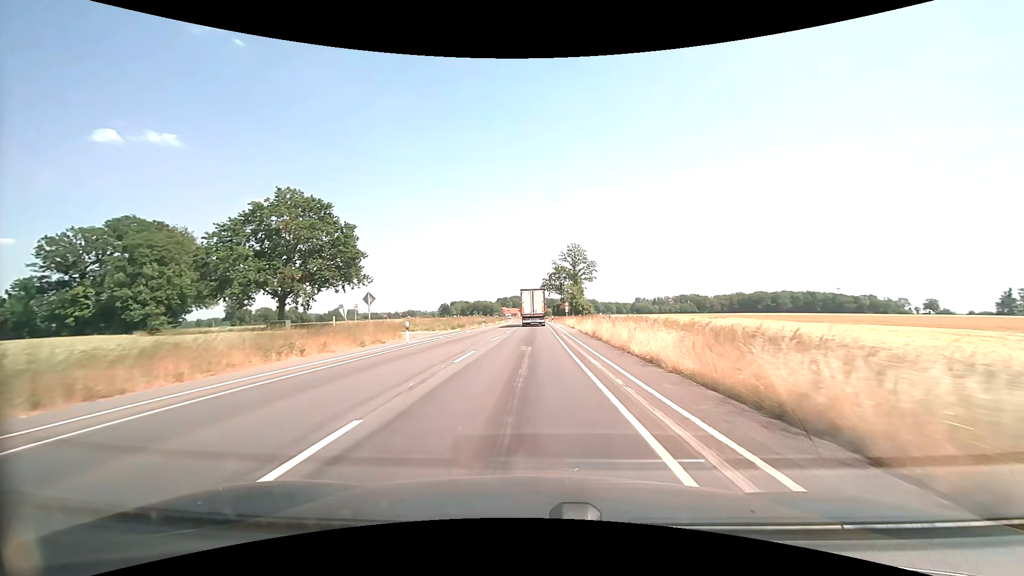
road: secondary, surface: asphalt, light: Day
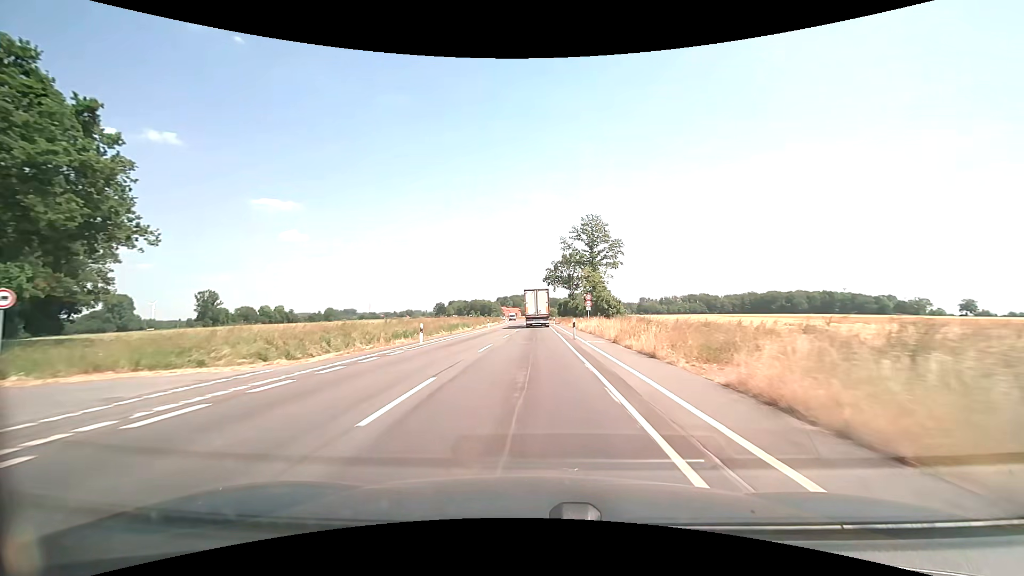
(+0.1, +31.6) m; 0°
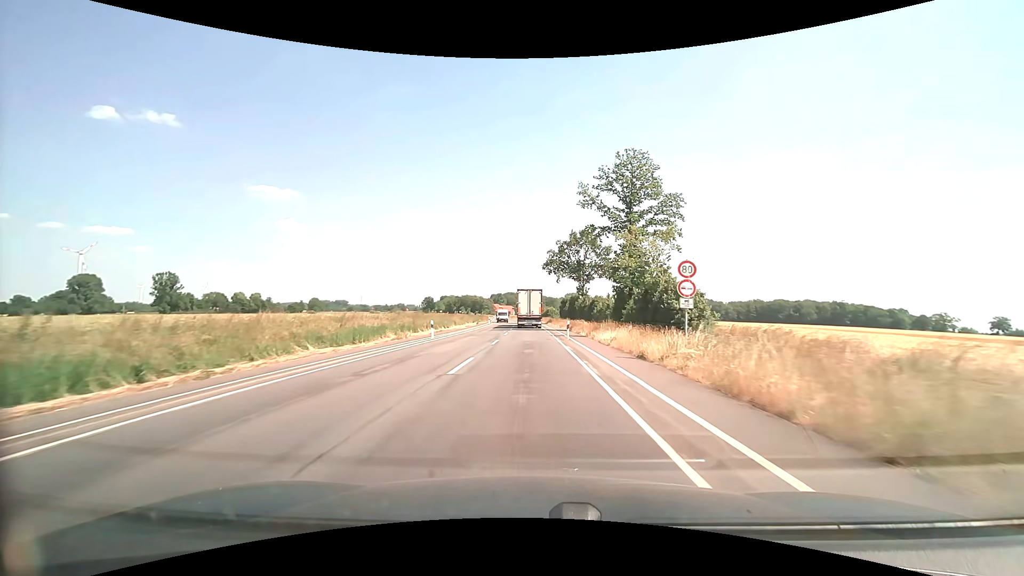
(+0.1, +31.7) m; 0°
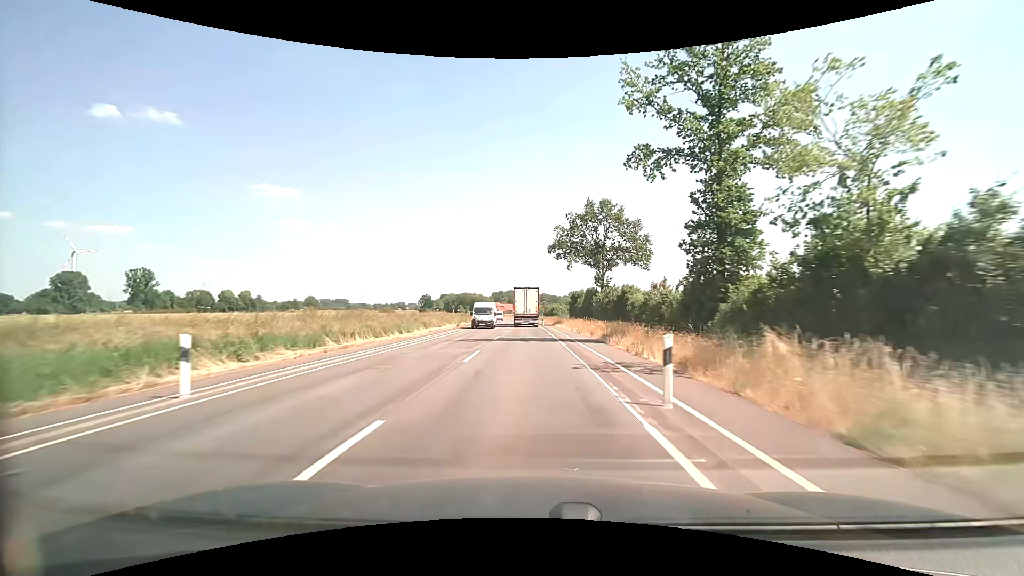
(0.0, +21.4) m; 0°
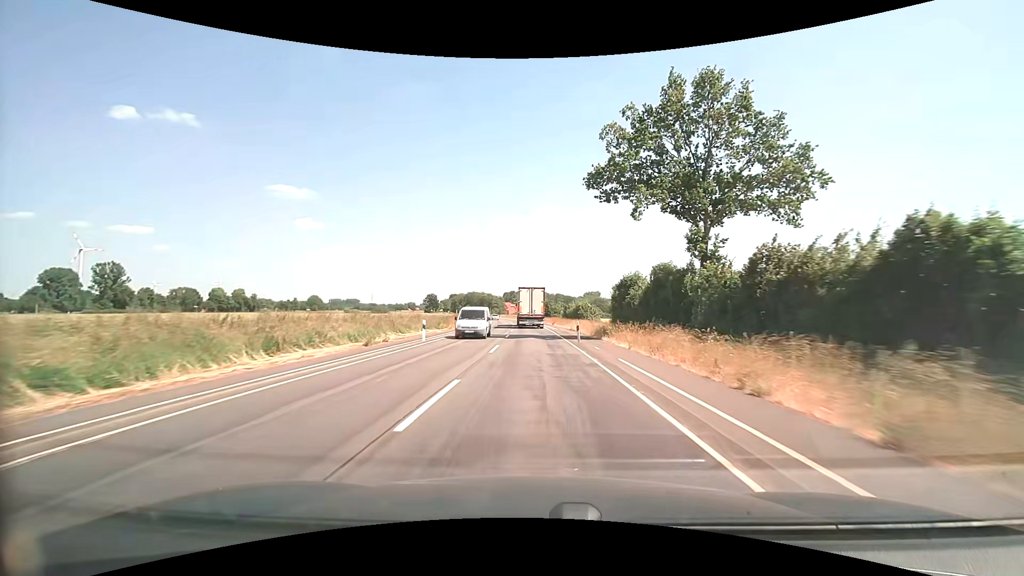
(-0.5, +32.5) m; -2°
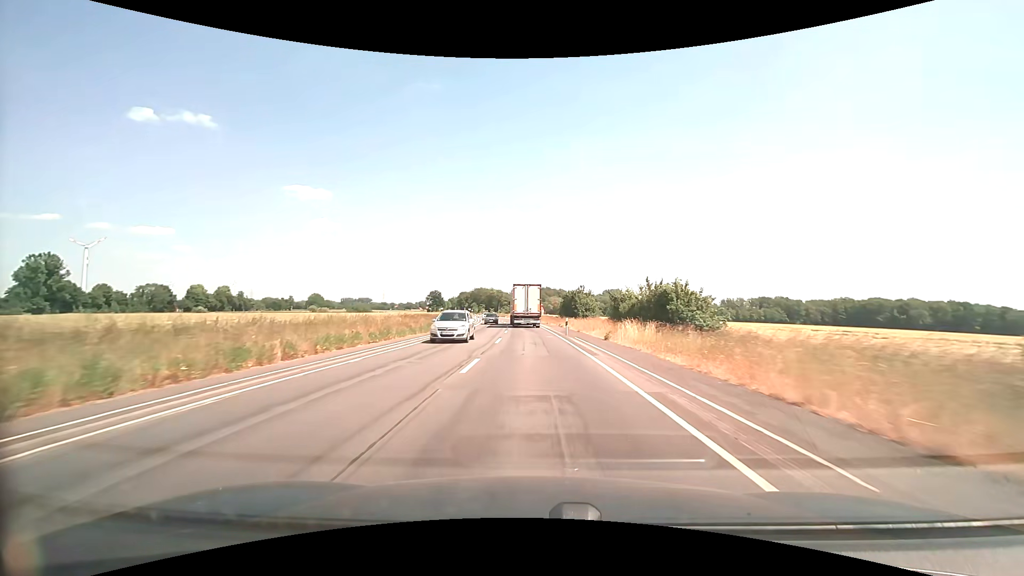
(-0.3, +43.7) m; -2°
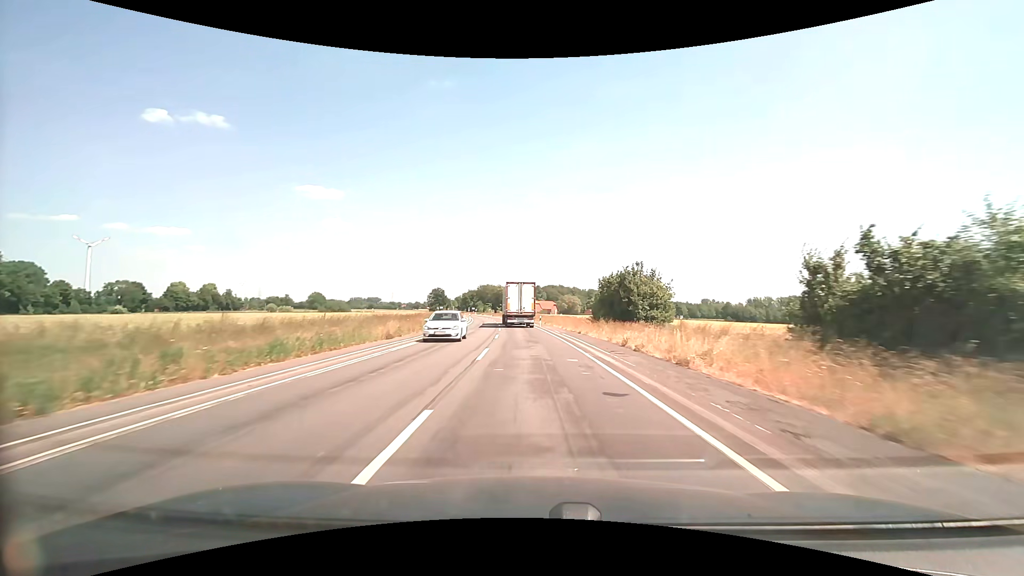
(-0.6, +32.3) m; -1°
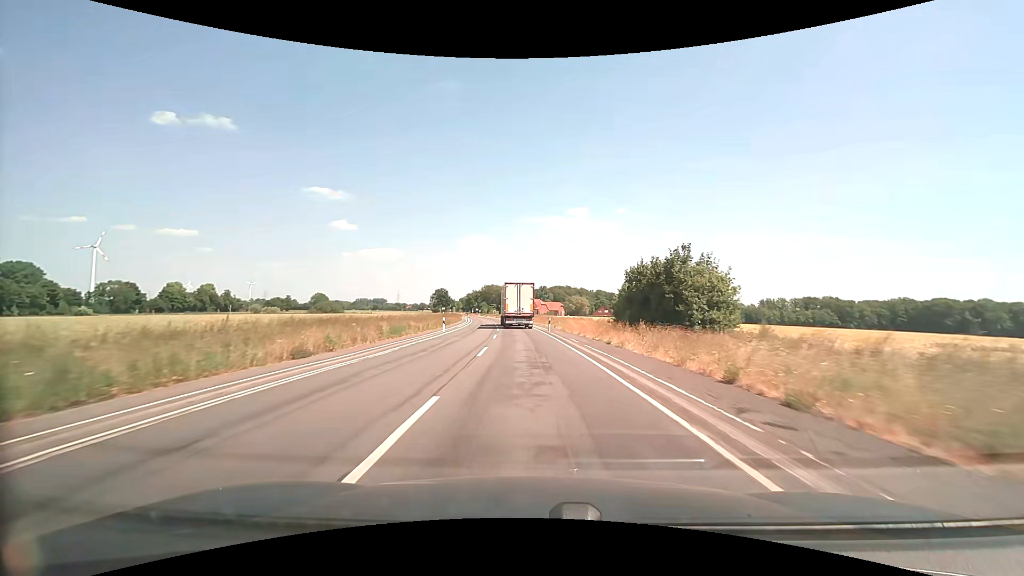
(0.0, +10.7) m; -1°
(0, +10) (0, +20) (-1, +30) (-1, +40) (-2, +50) (-3, +60) (-4, +70) (-5, +80) (-6, +90) (-7, +100) m
